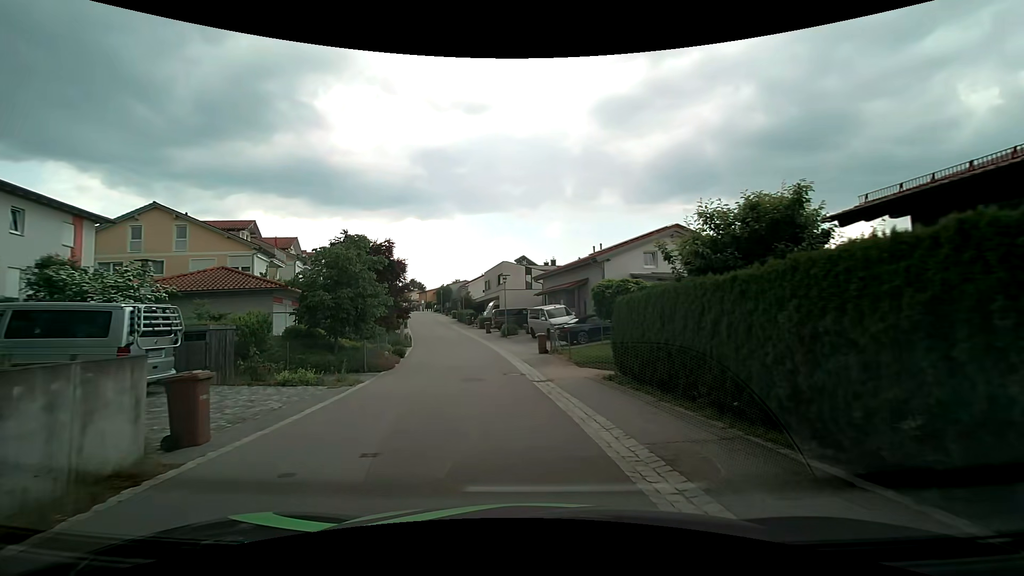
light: Day
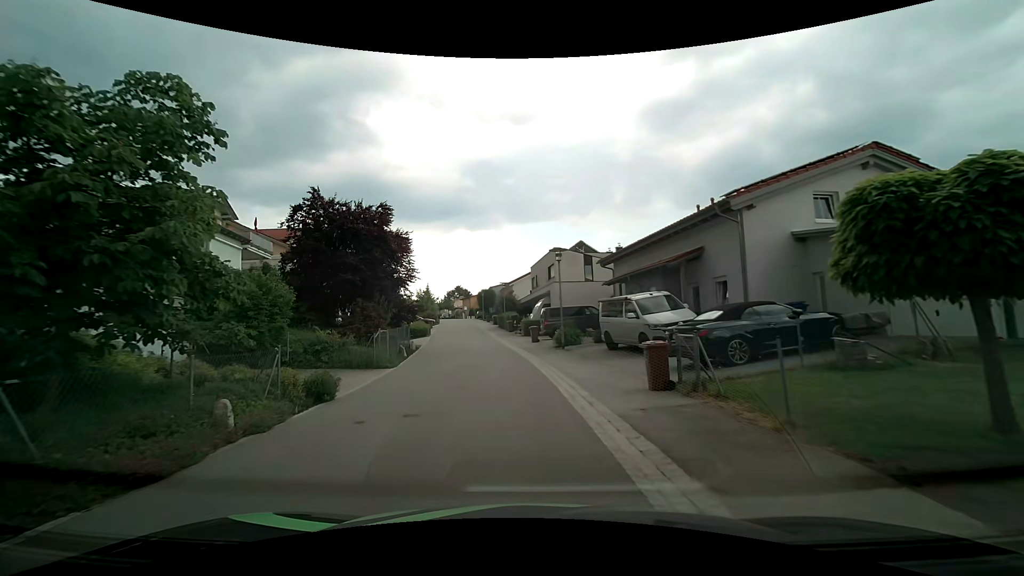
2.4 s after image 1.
(-0.6, +13.5) m; -6°
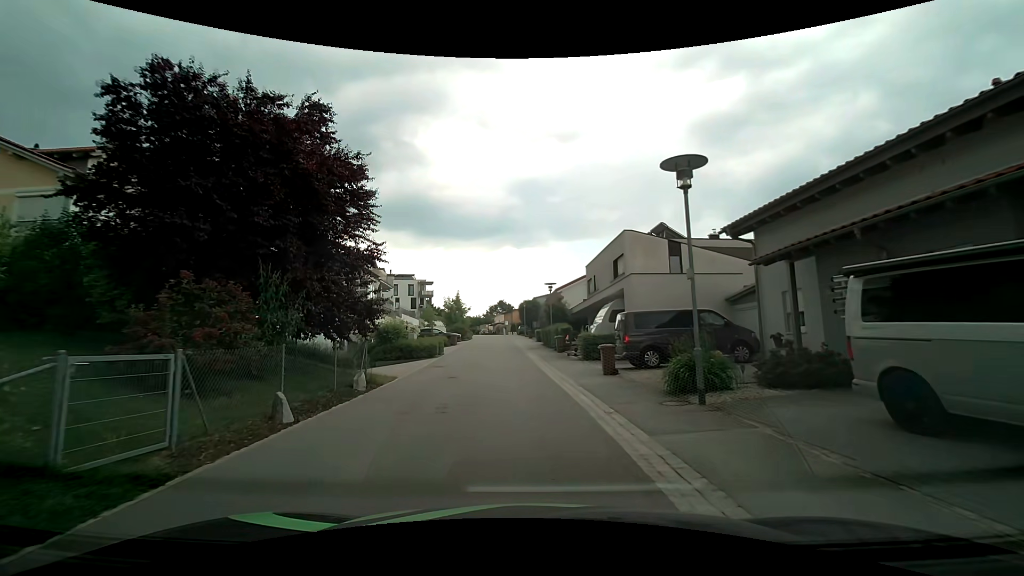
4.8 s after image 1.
(-0.5, +13.3) m; -4°
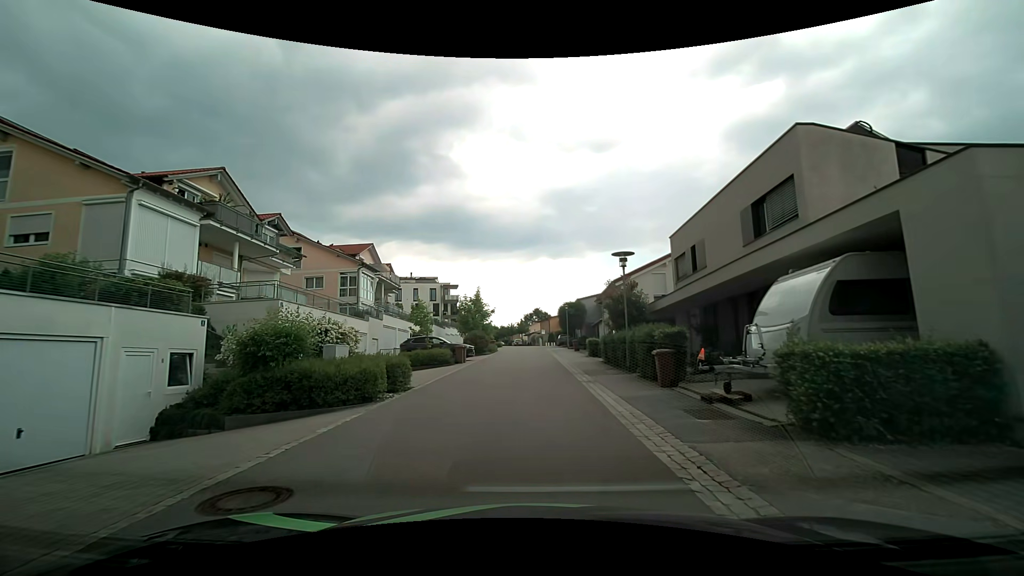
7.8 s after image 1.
(-0.8, +15.5) m; -4°
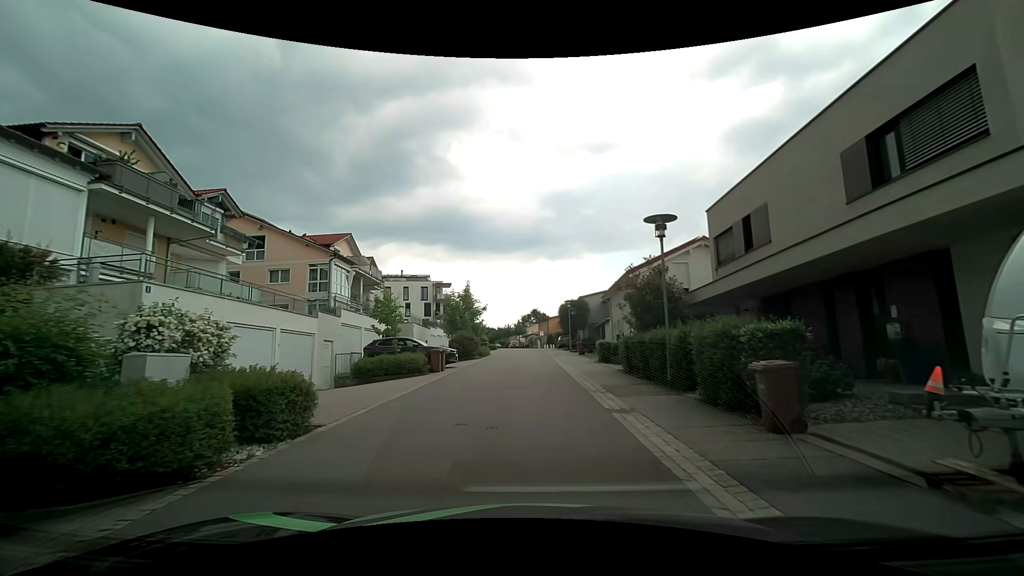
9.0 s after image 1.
(-0.1, +5.9) m; -1°
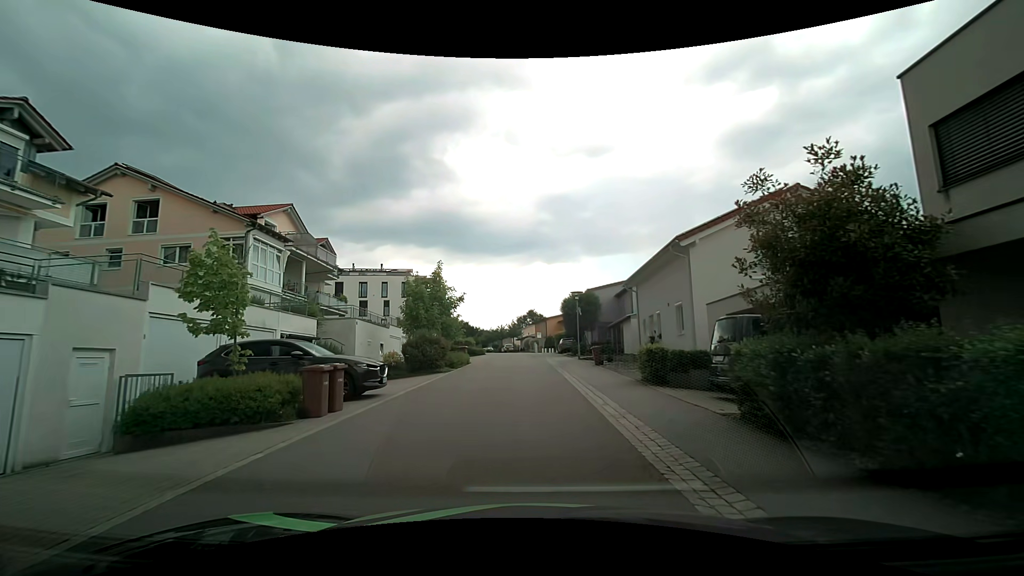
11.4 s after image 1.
(+0.1, +11.1) m; 0°
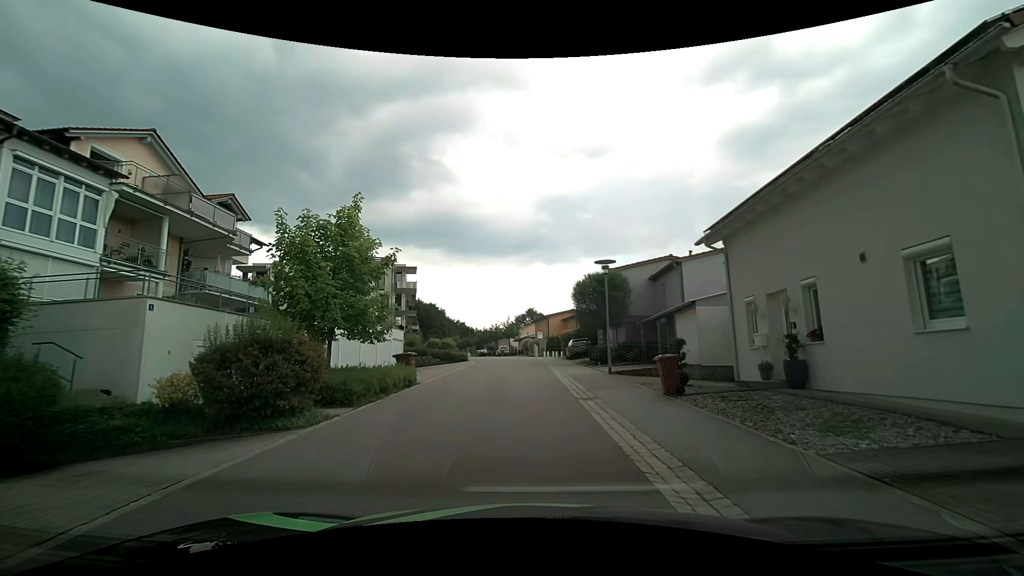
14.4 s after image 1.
(+0.3, +13.5) m; +1°
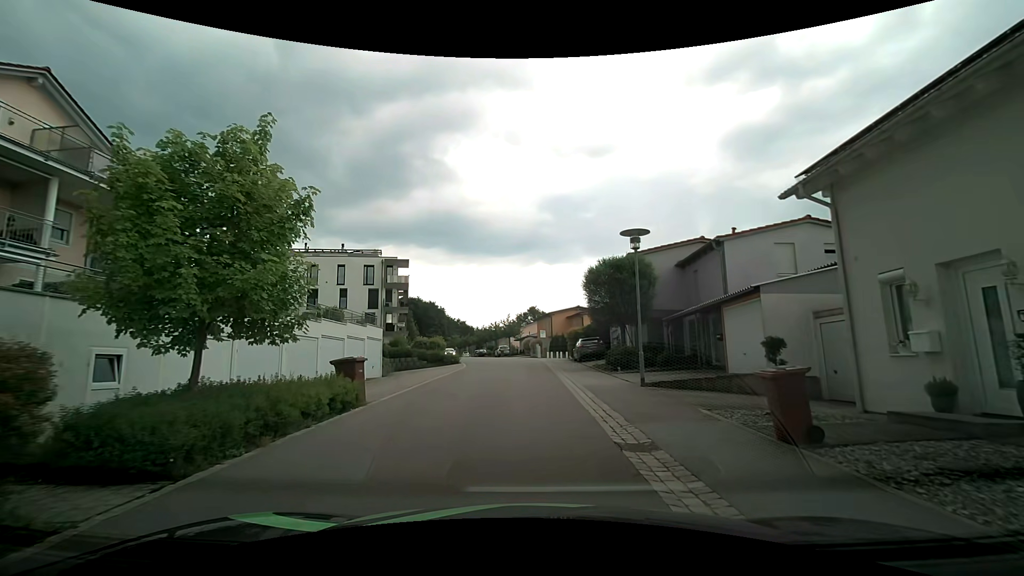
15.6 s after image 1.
(0.0, +5.5) m; -1°
(0, +10) (0, +20) (0, +30) (0, +40) (-5, +48) (-14, +48) (-24, +45) (-34, +42) (-43, +40) (-53, +38) m
